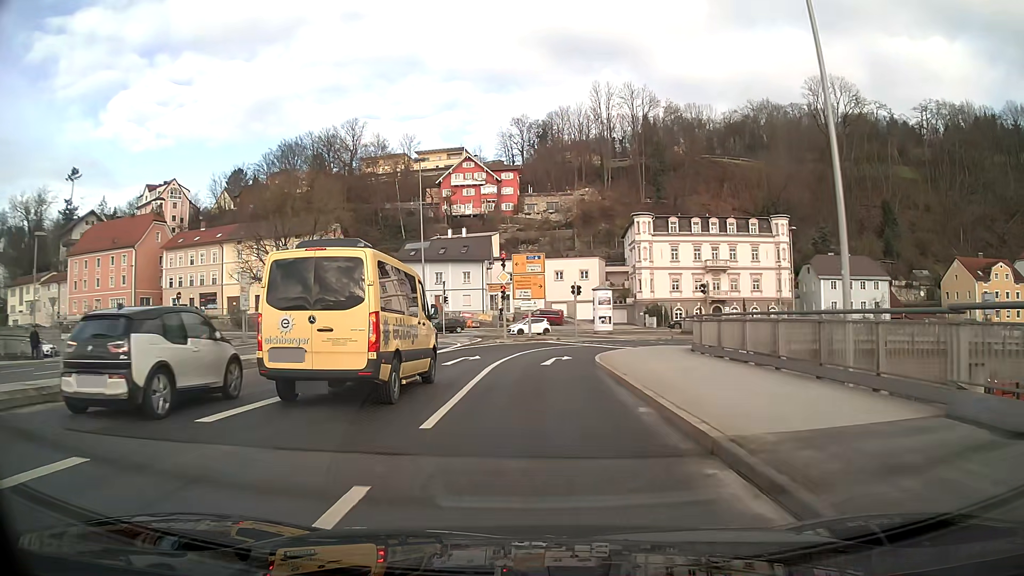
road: primary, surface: asphalt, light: Day
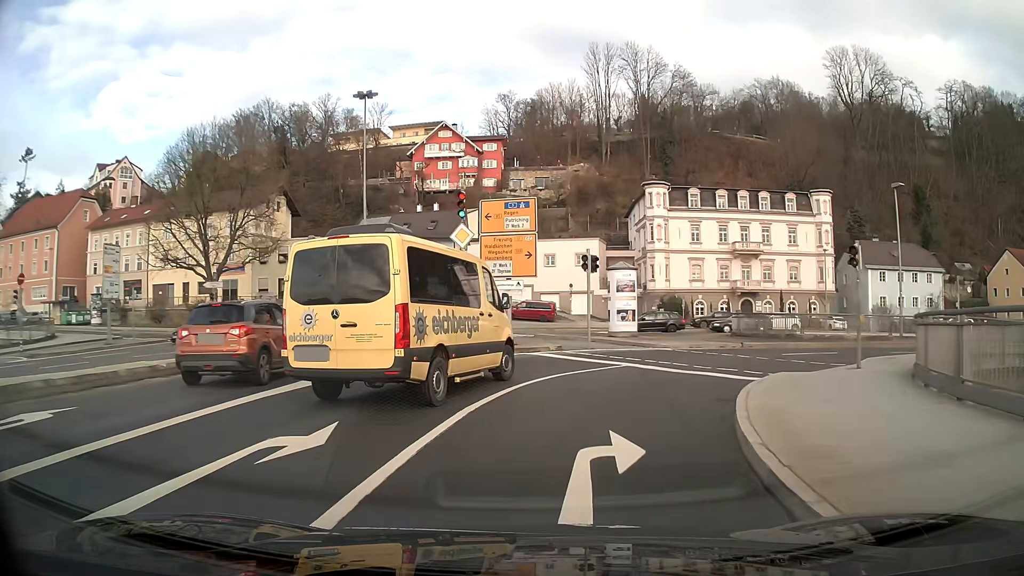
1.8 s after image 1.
(+0.2, +17.0) m; +2°
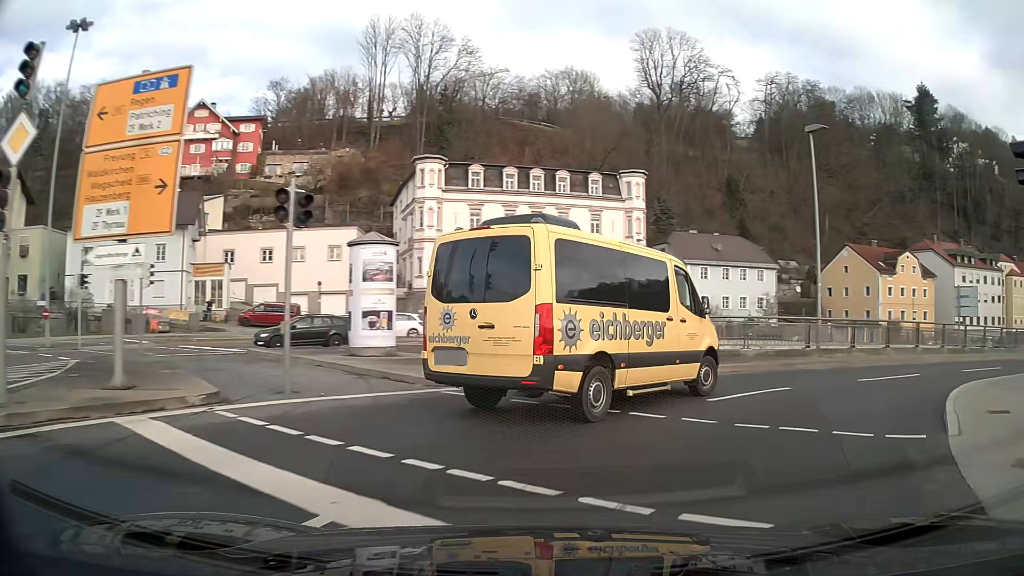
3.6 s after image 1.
(+2.2, +12.6) m; +25°
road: primary_link
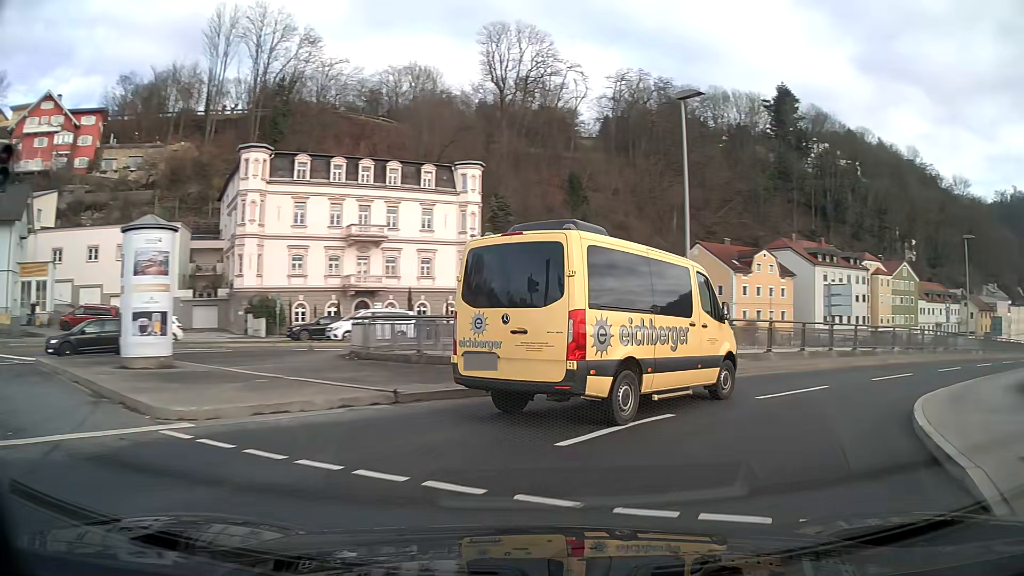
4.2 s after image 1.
(+0.4, +4.0) m; +13°
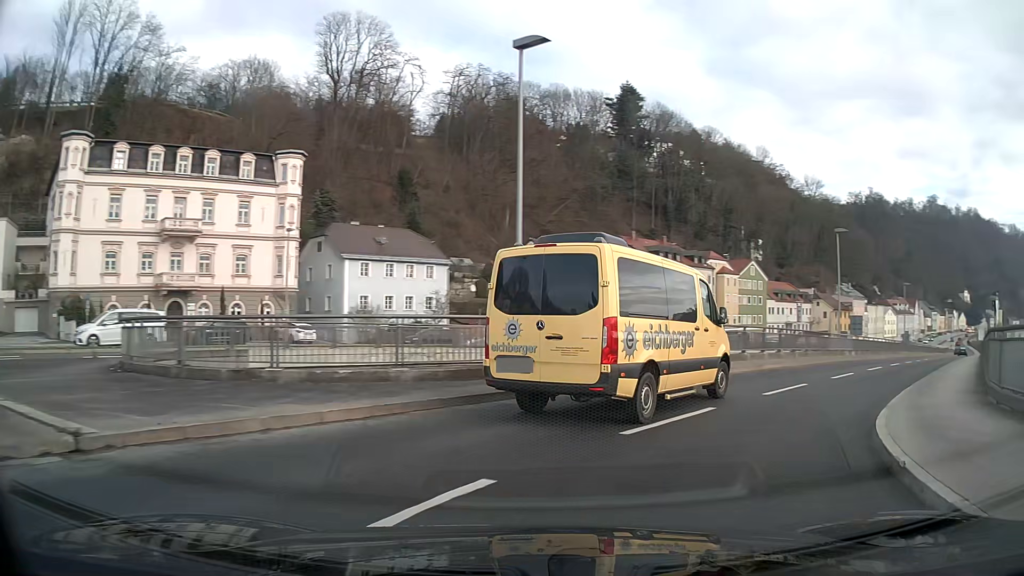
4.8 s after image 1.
(+0.5, +4.1) m; +14°
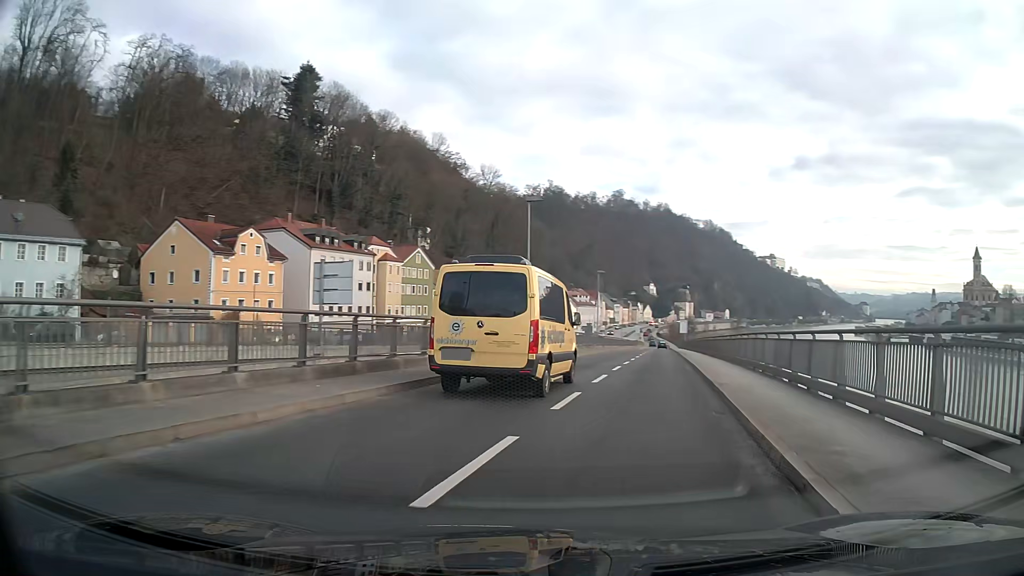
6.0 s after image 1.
(+2.3, +8.9) m; +26°
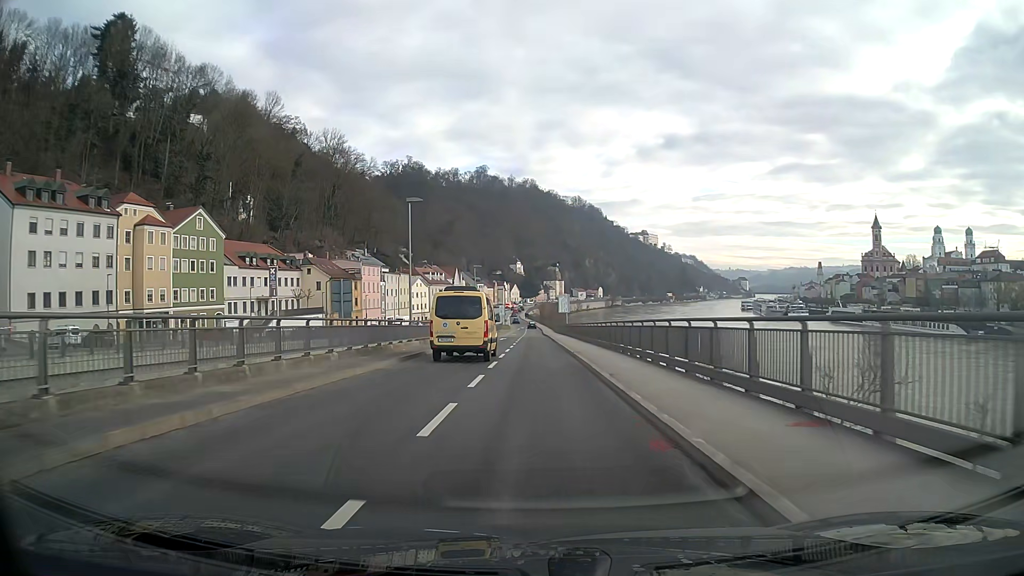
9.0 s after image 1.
(+4.1, +33.3) m; +8°
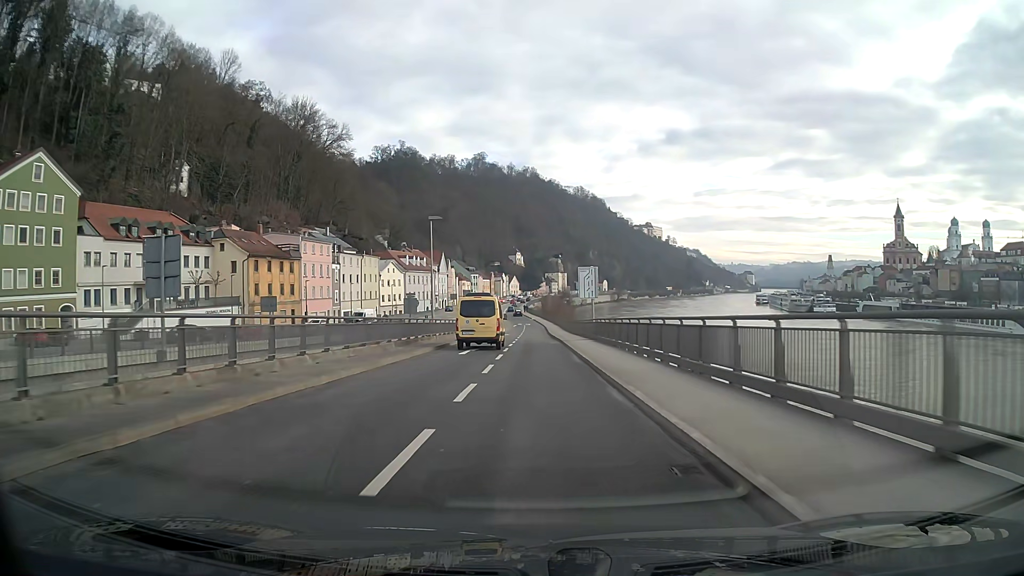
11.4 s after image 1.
(0.0, +33.0) m; 0°
